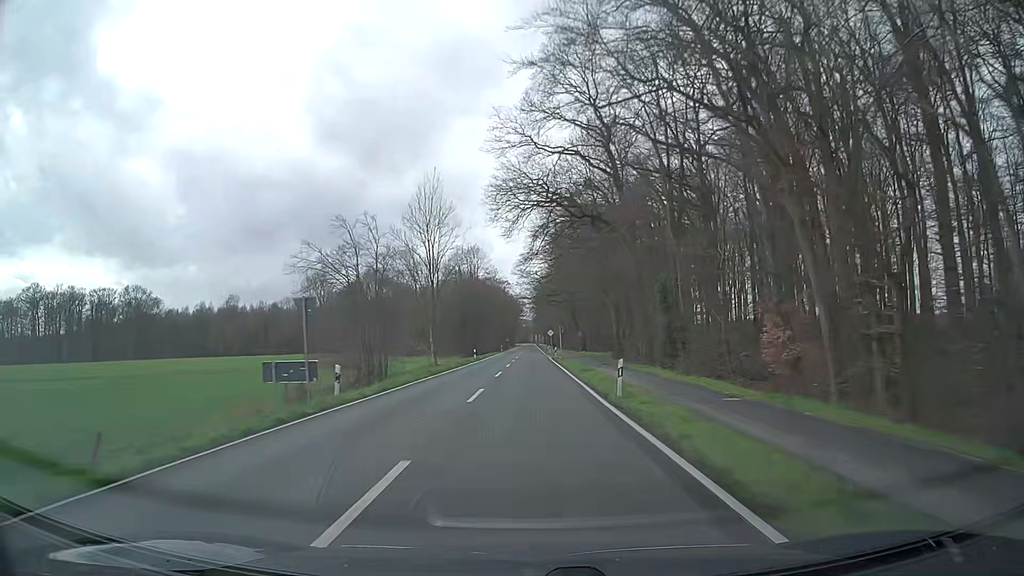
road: secondary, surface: asphalt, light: Day
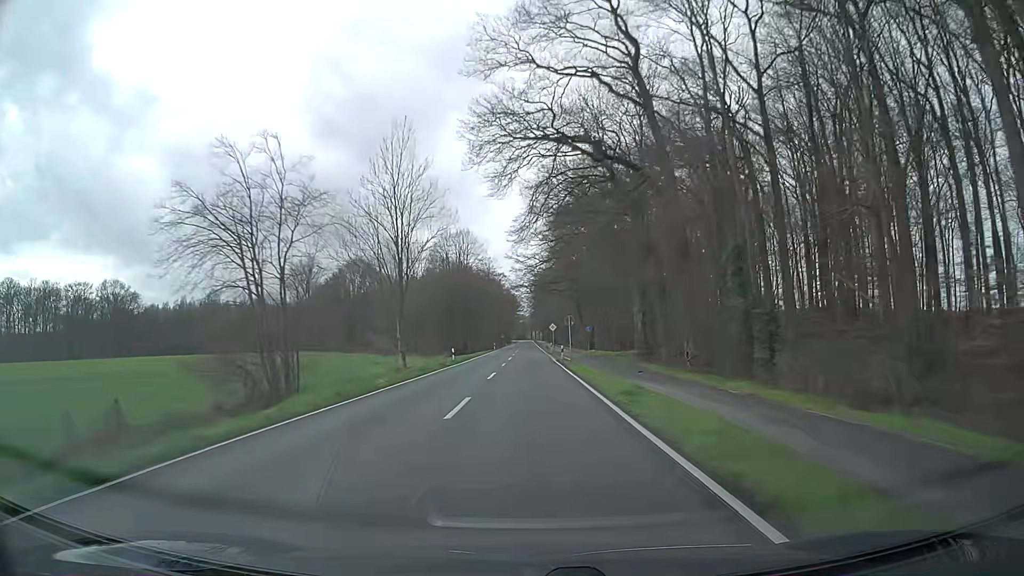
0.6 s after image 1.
(0.0, +15.9) m; 0°
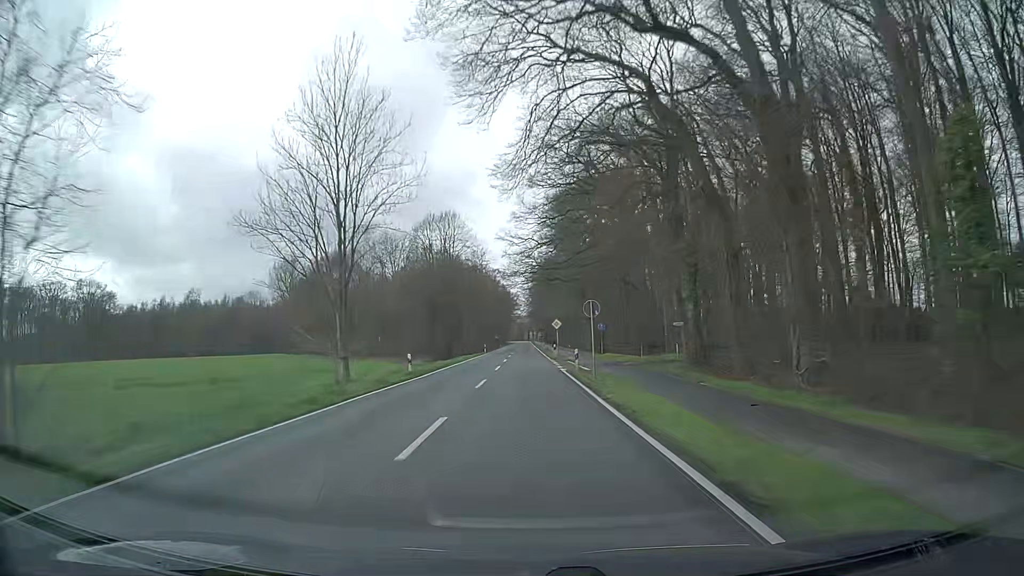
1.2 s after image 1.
(+0.1, +15.9) m; 0°
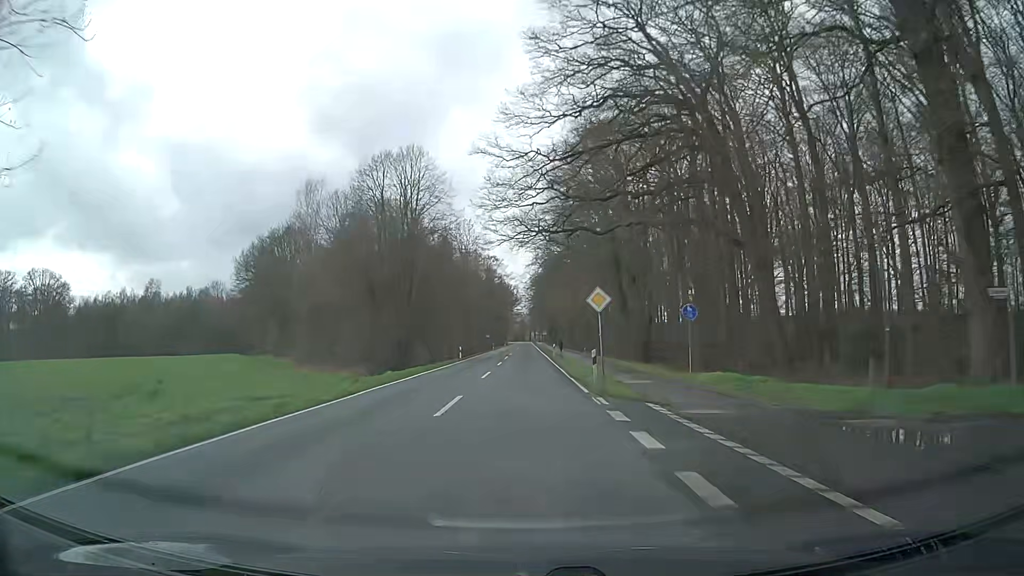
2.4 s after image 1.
(+0.1, +31.8) m; 0°
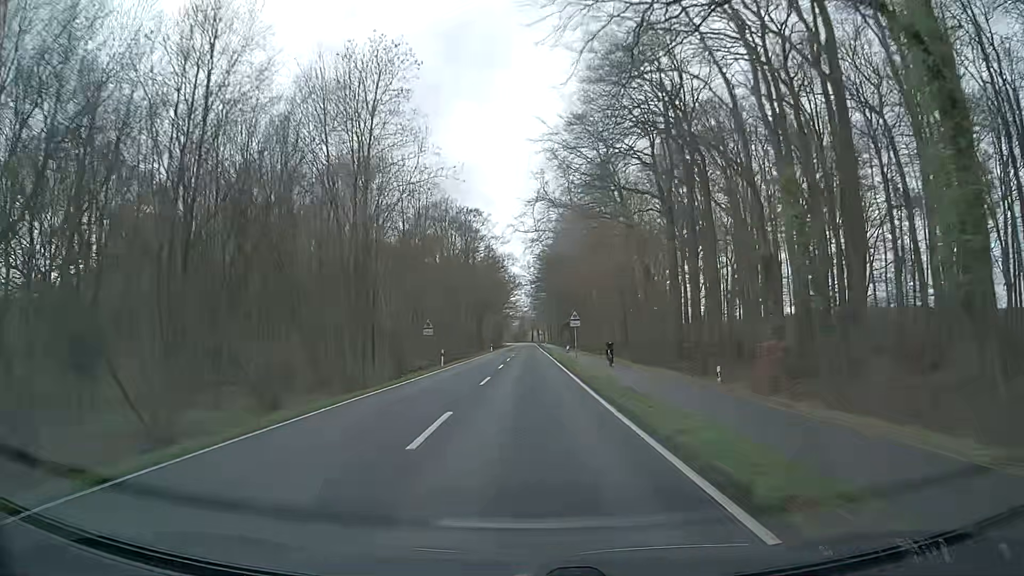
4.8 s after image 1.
(-0.1, +63.6) m; 0°
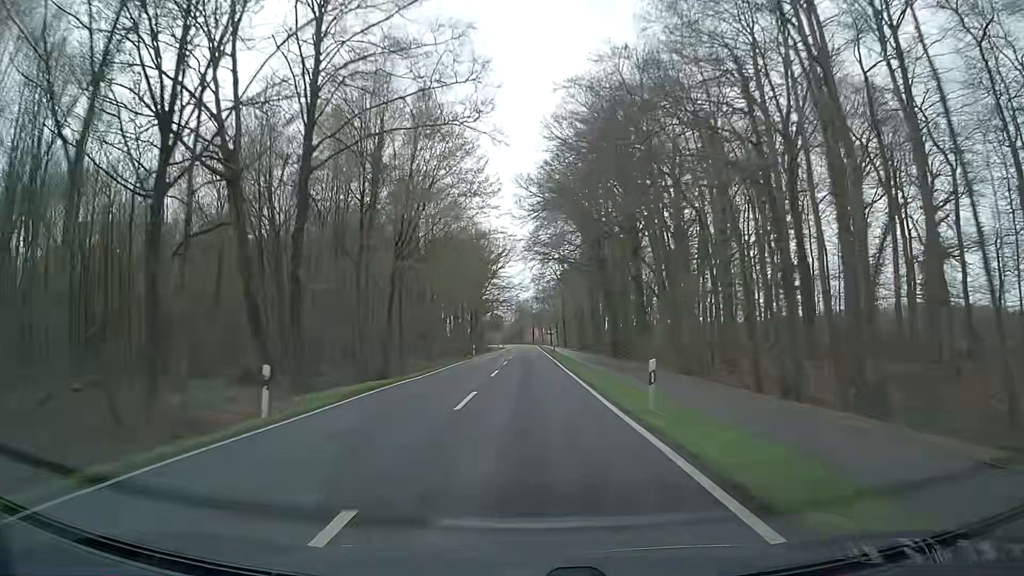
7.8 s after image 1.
(-0.1, +79.4) m; 0°
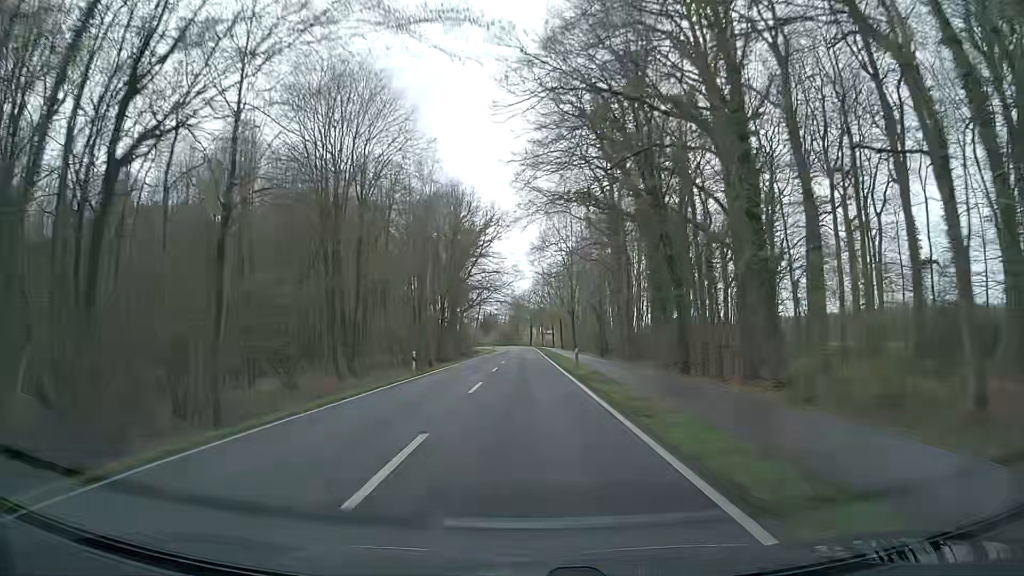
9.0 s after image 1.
(+0.3, +31.7) m; +1°
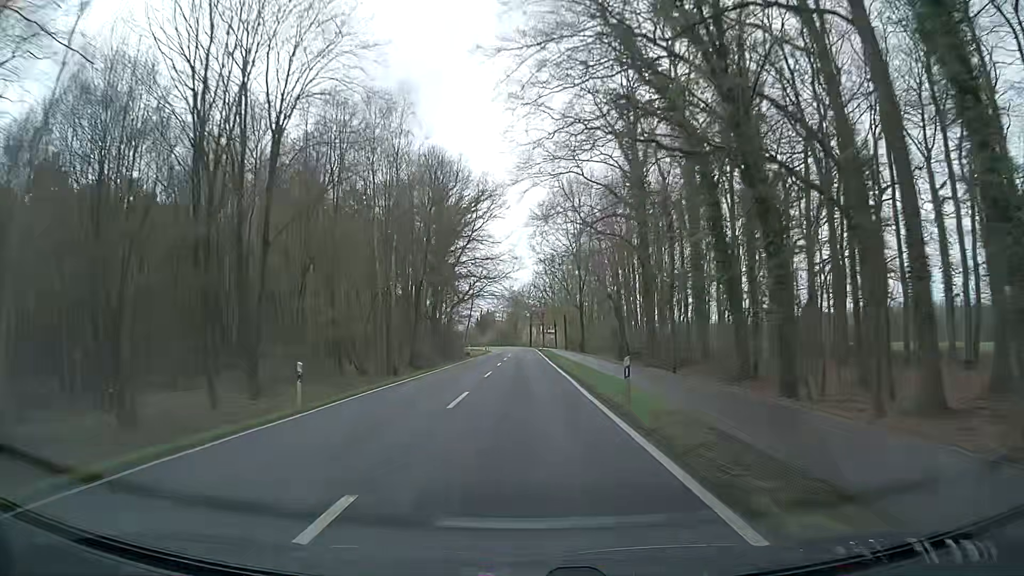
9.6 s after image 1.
(0.0, +15.8) m; 0°
